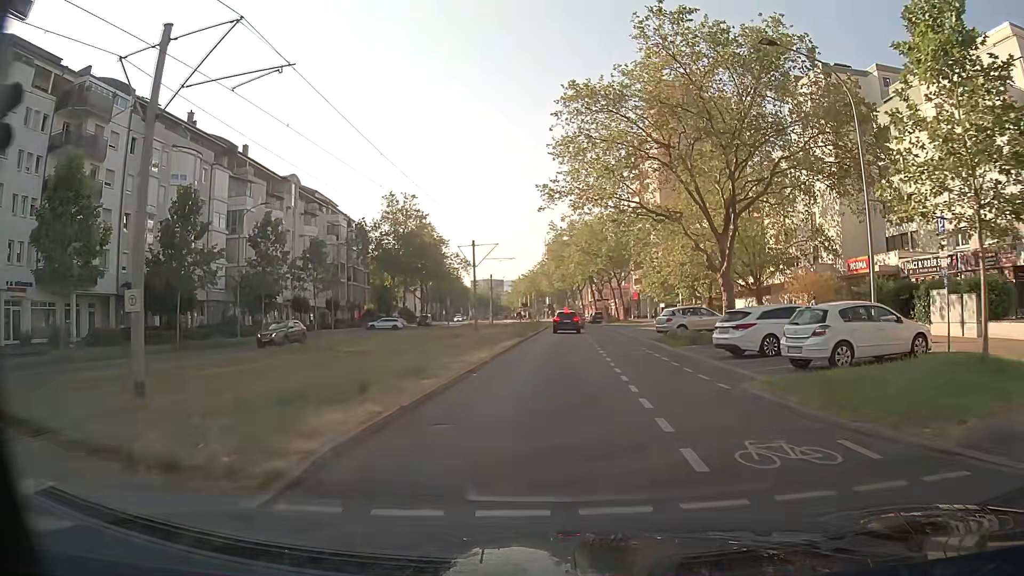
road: tertiary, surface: asphalt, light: Day
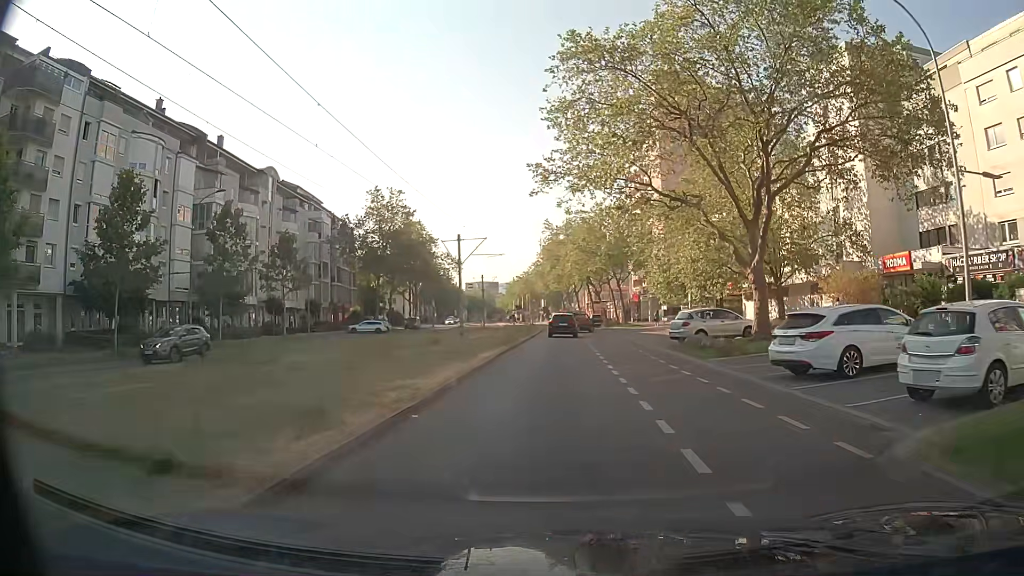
(0.0, +5.9) m; +1°
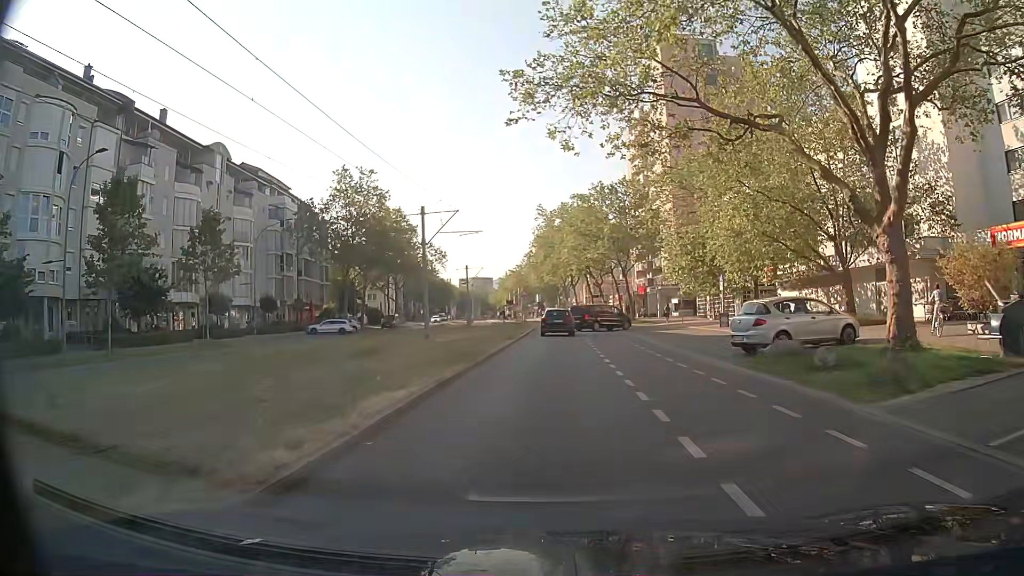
(0.0, +11.6) m; 0°
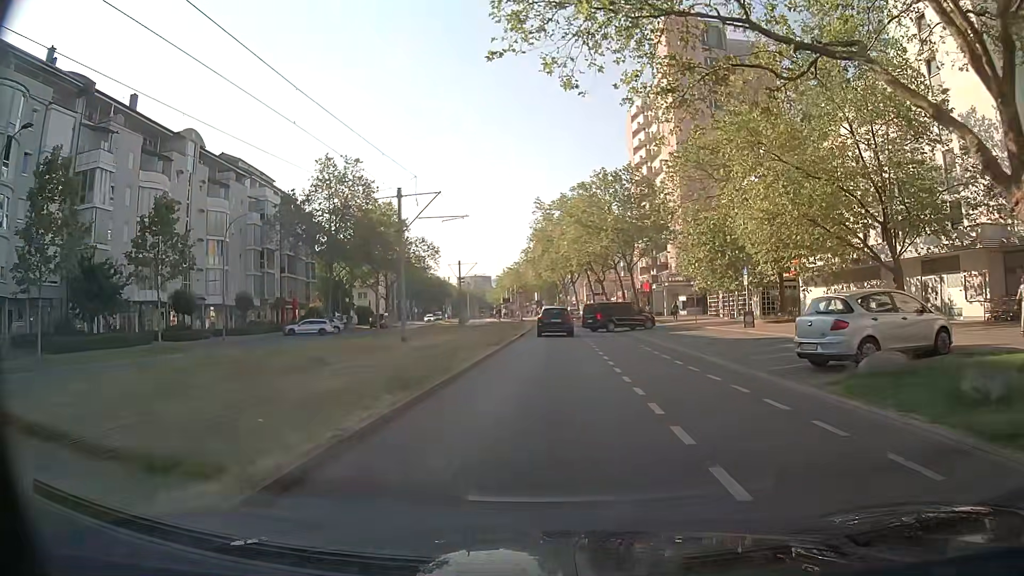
(0.0, +5.5) m; 0°
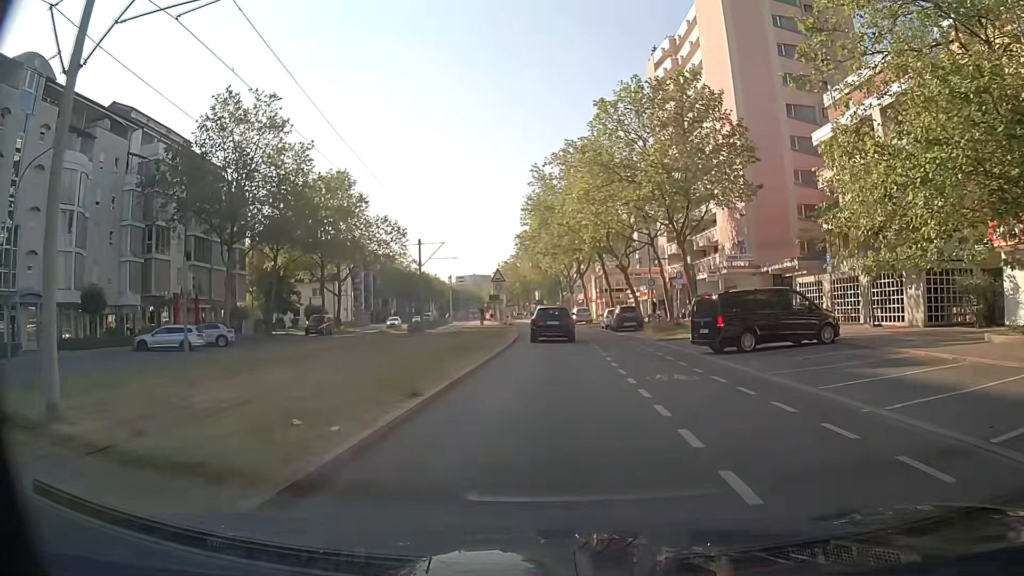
(0.0, +23.8) m; -1°
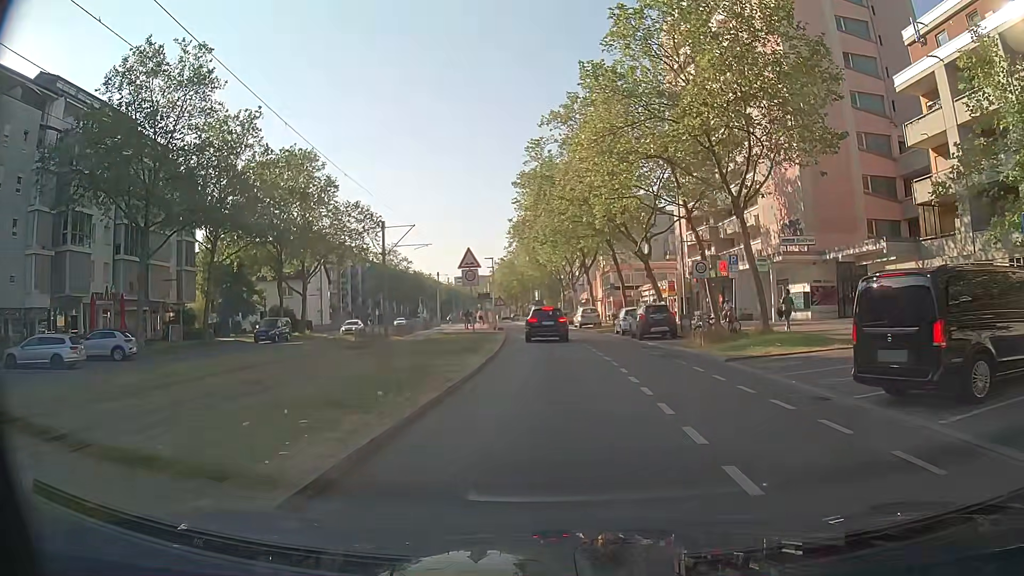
(0.0, +11.6) m; +1°
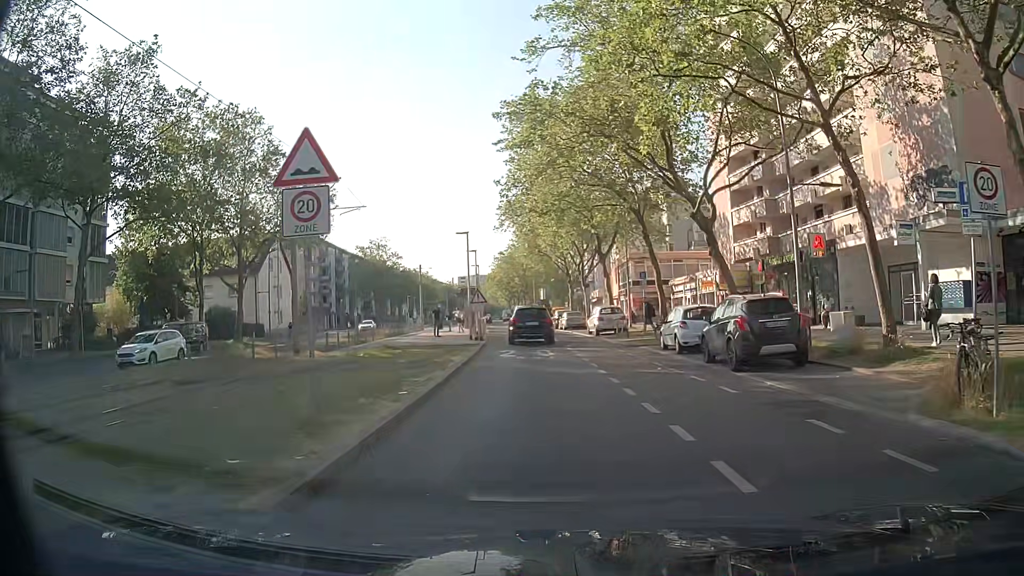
(-0.1, +15.7) m; -2°
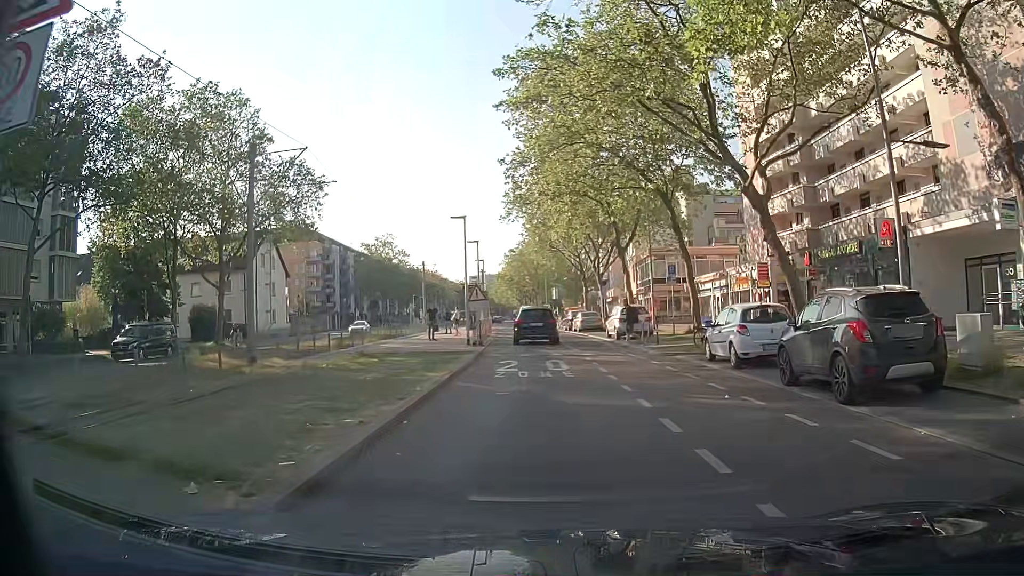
(0.0, +5.3) m; -1°
(0, +10) (0, +20) (-1, +30) (-2, +40) (-2, +50) (-3, +60) (-5, +70) (-6, +80) (-7, +90) (-8, +100) m
